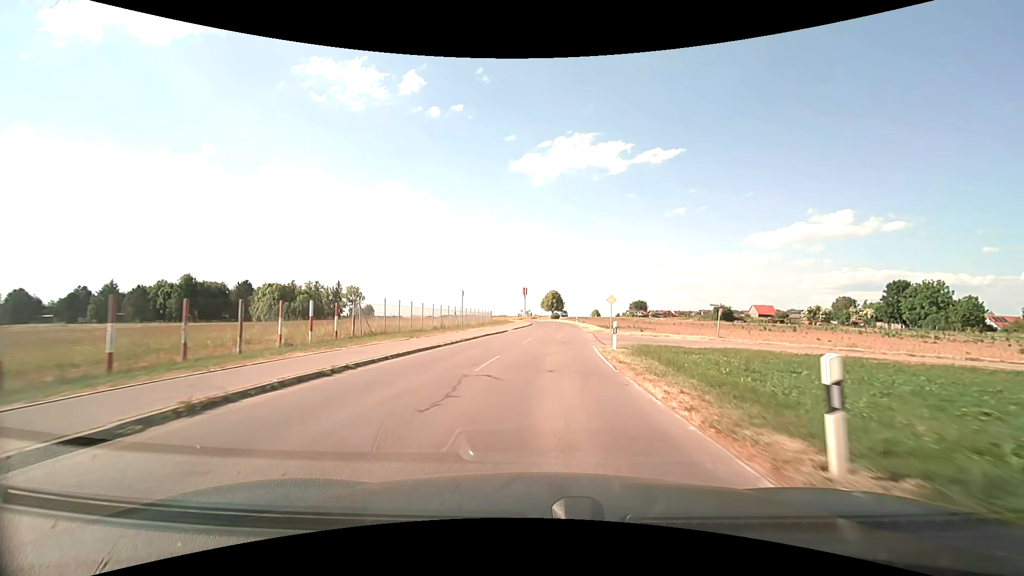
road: unclassified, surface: asphalt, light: Day
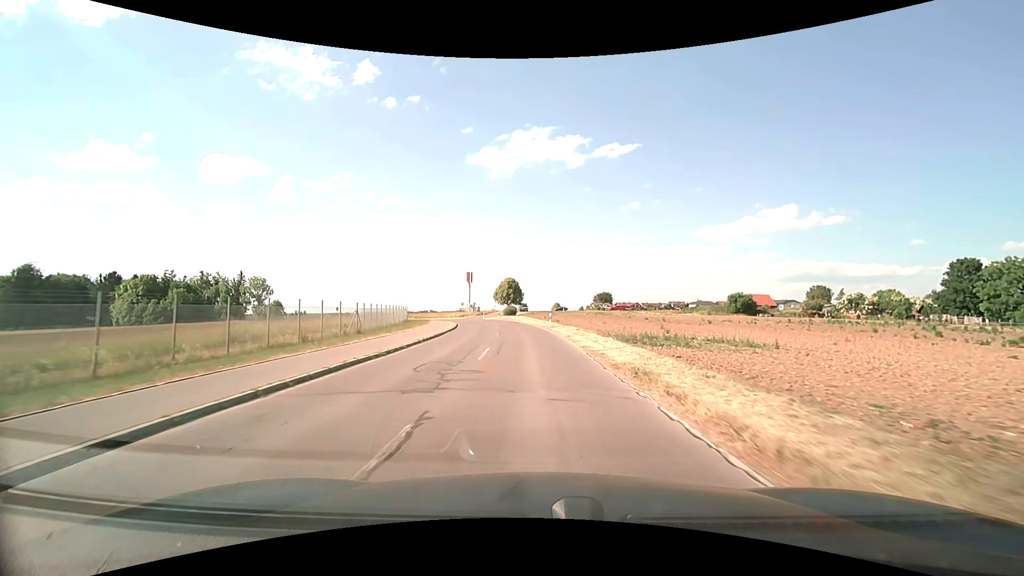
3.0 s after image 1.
(+2.3, +43.4) m; +5°
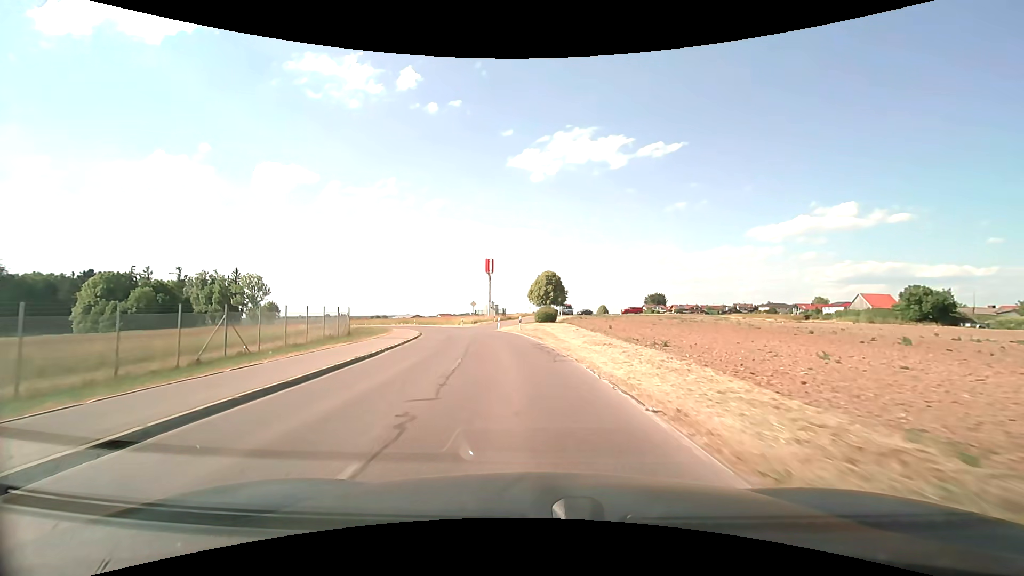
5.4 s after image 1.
(-1.0, +35.2) m; -4°
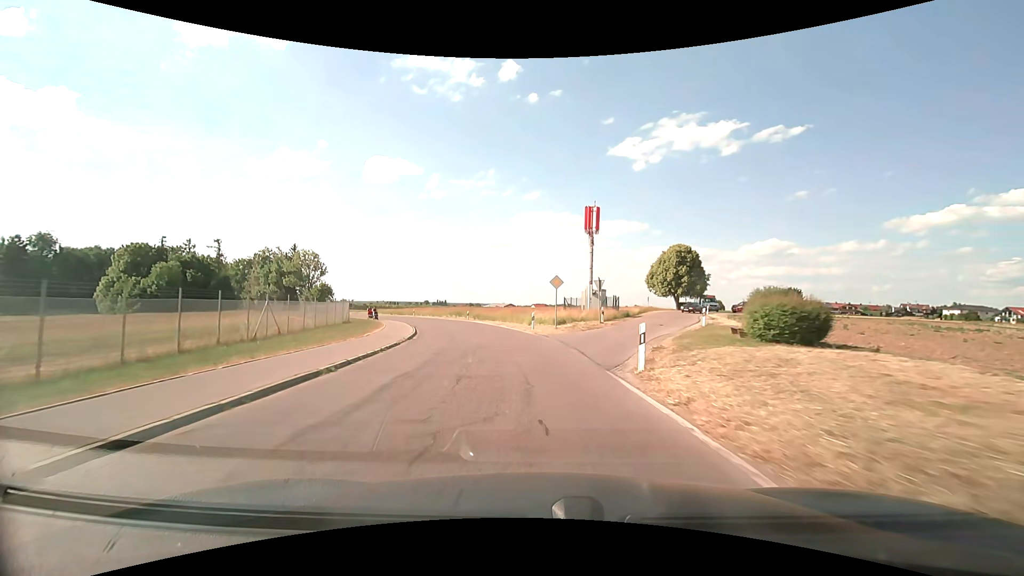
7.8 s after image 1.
(-3.4, +35.3) m; -11°
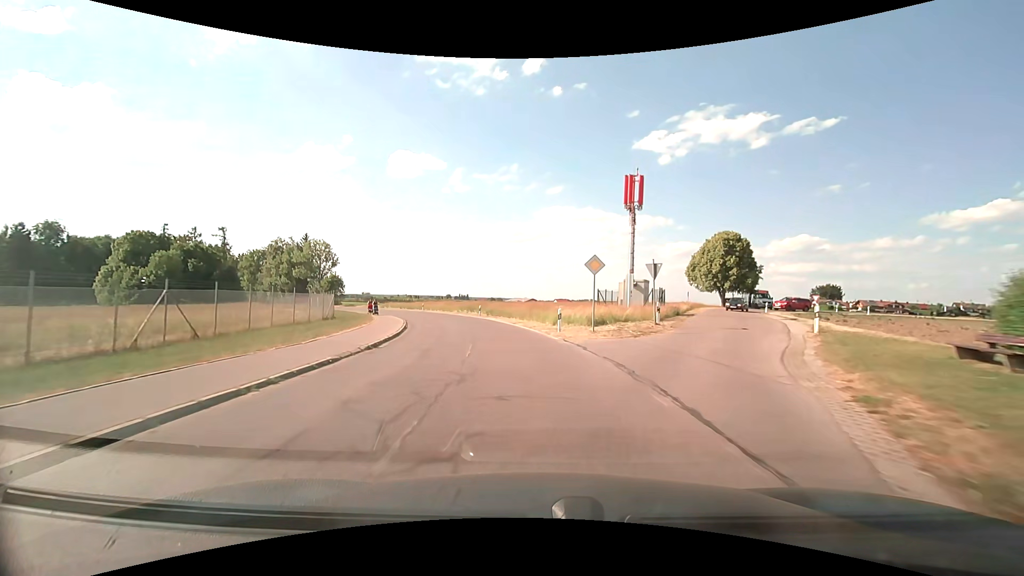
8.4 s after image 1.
(-0.2, +8.8) m; -3°
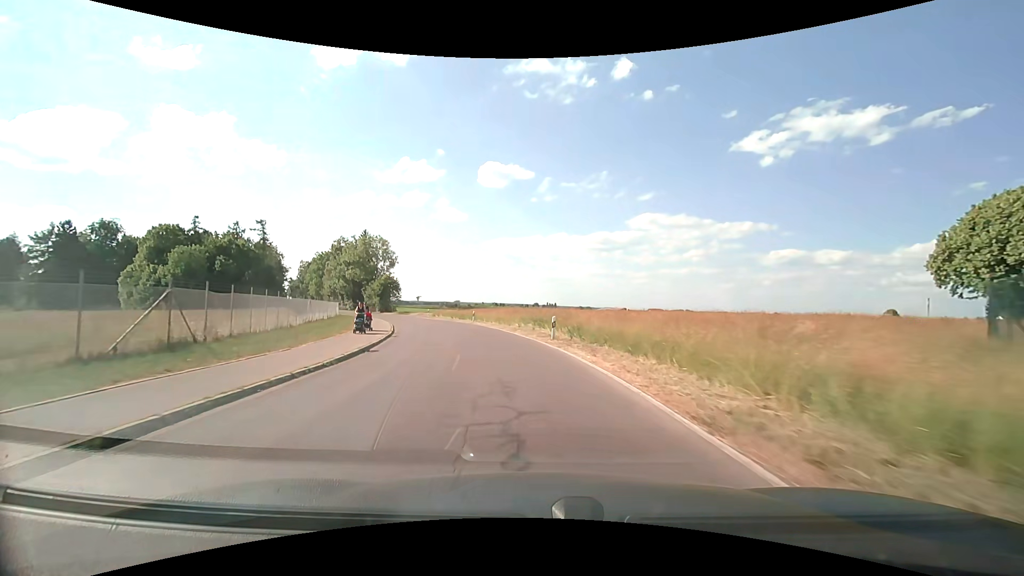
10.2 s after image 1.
(-2.0, +25.6) m; -10°
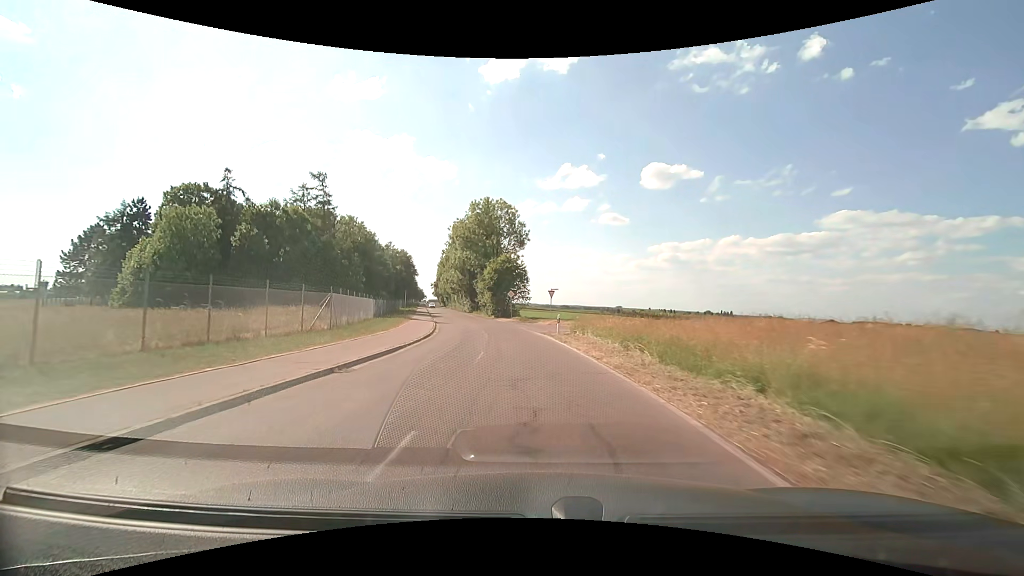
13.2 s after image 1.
(-7.4, +42.8) m; -19°
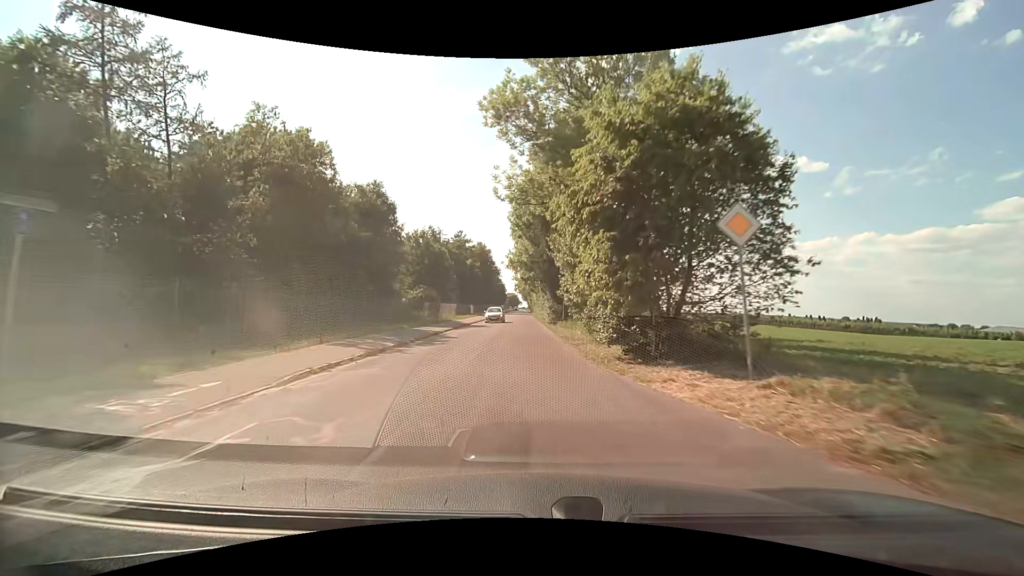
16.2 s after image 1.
(-4.3, +45.7) m; -11°
